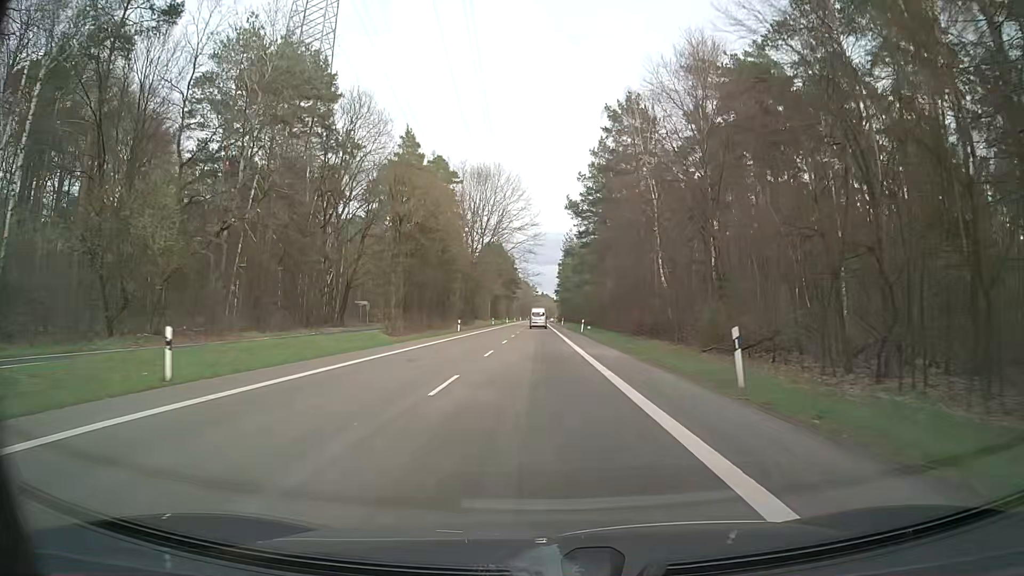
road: secondary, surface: asphalt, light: Day
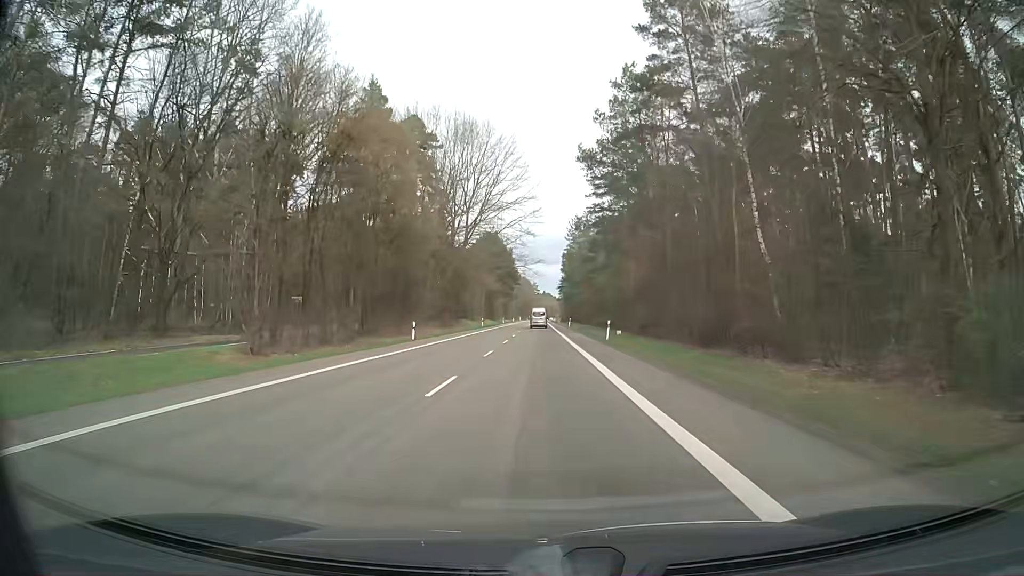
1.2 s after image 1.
(-0.1, +23.0) m; 0°
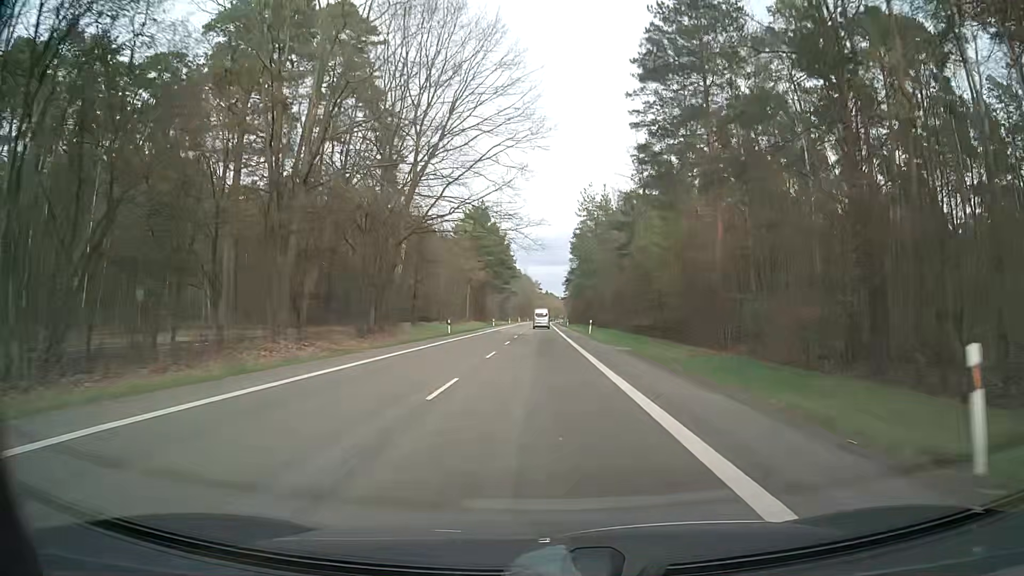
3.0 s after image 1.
(-0.2, +34.5) m; 0°
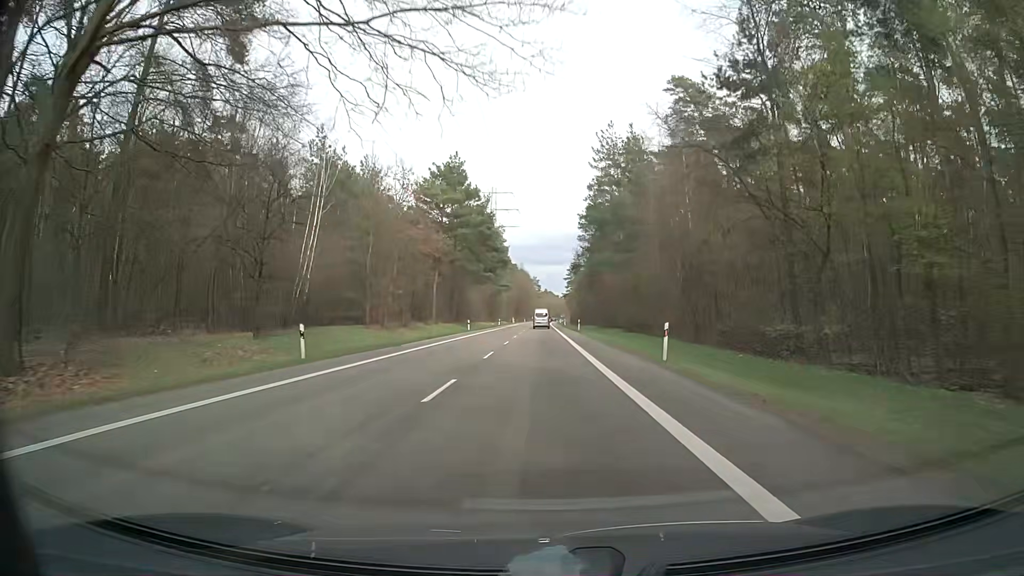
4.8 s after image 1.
(-0.2, +34.5) m; 0°
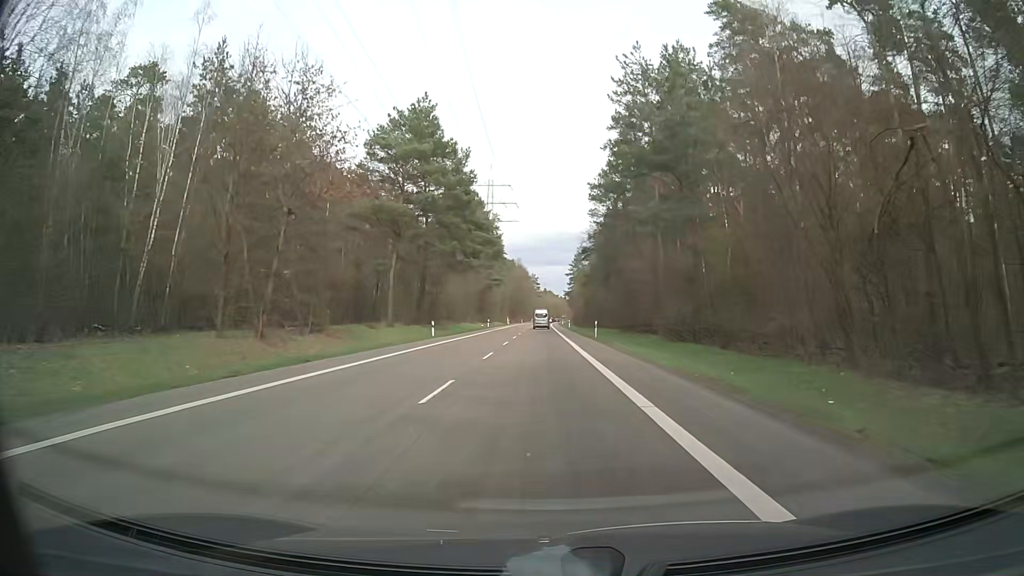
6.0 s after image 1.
(-0.2, +23.0) m; 0°
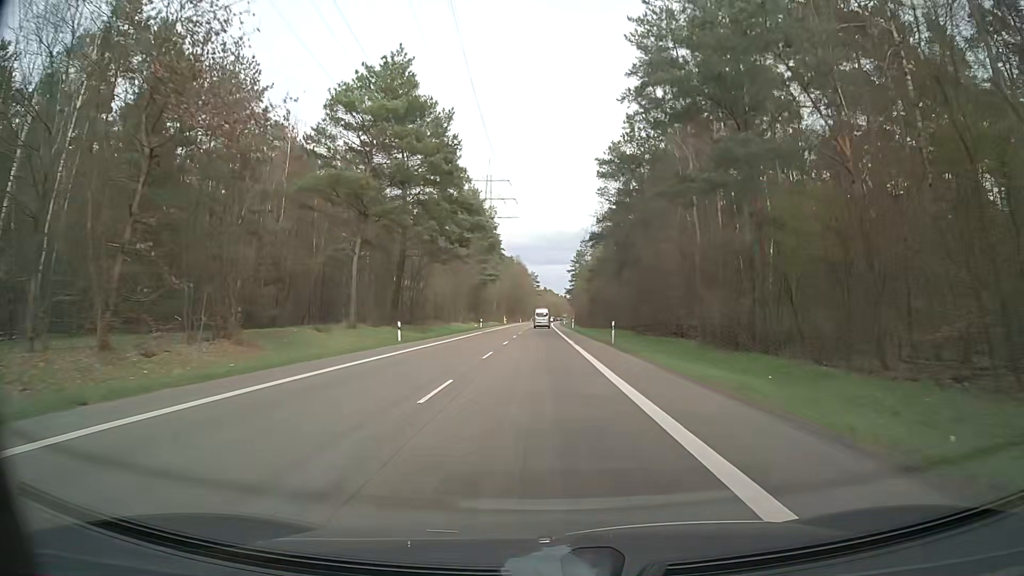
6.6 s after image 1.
(-0.1, +11.5) m; -1°
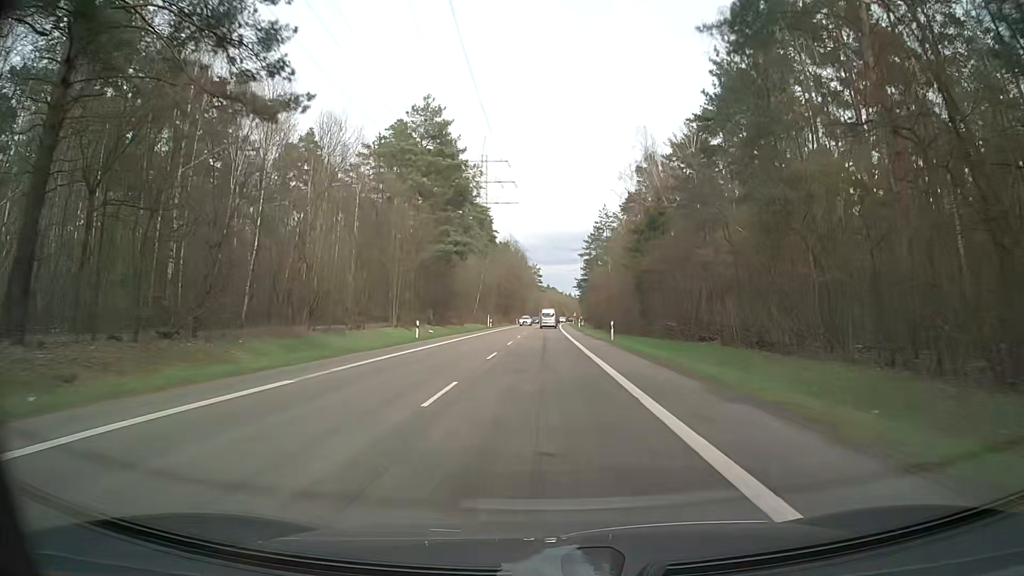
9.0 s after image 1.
(0.0, +46.0) m; -1°
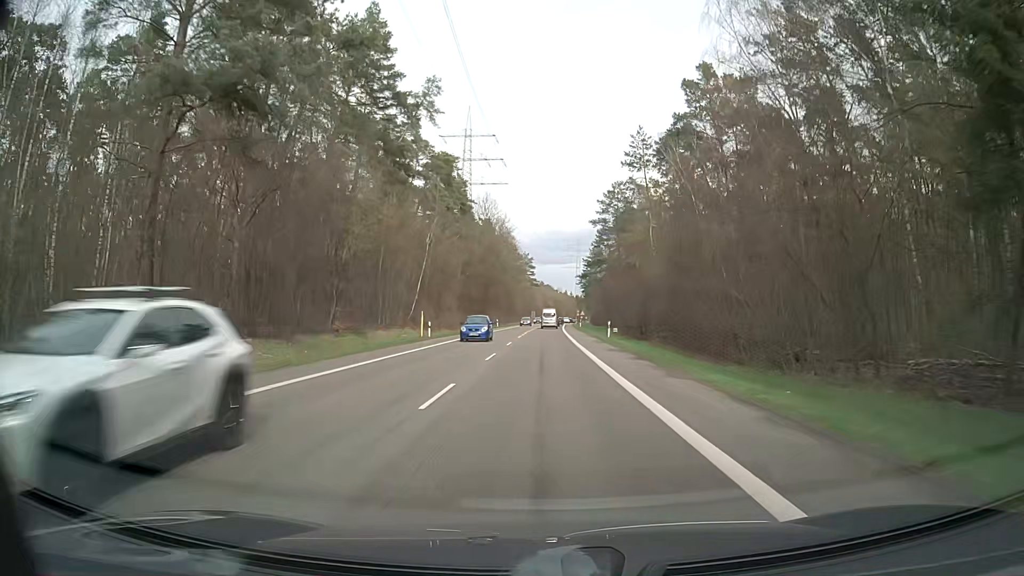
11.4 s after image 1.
(+0.7, +45.9) m; +1°
(0, +10) (0, +20) (0, +30) (0, +40) (0, +50) (0, +60) (0, +70) (+1, +80) (+1, +90) (+1, +100) m
